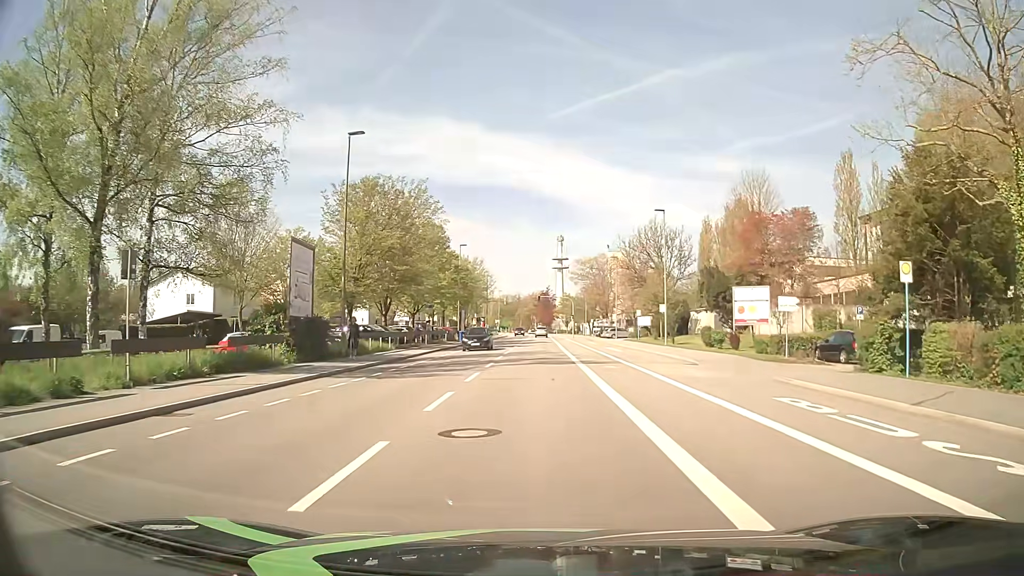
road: tertiary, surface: asphalt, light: Day
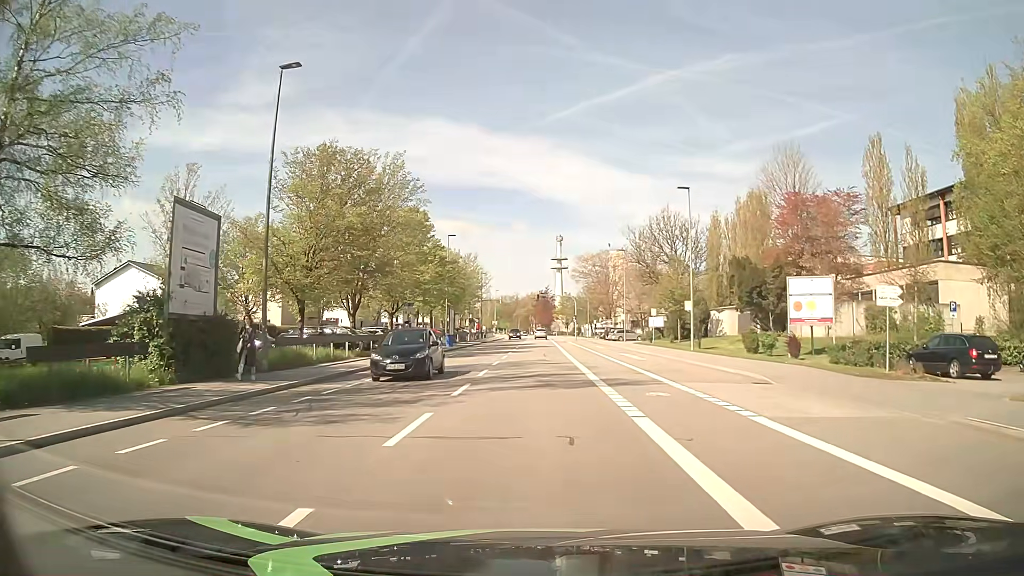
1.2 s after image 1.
(0.0, +9.0) m; 0°
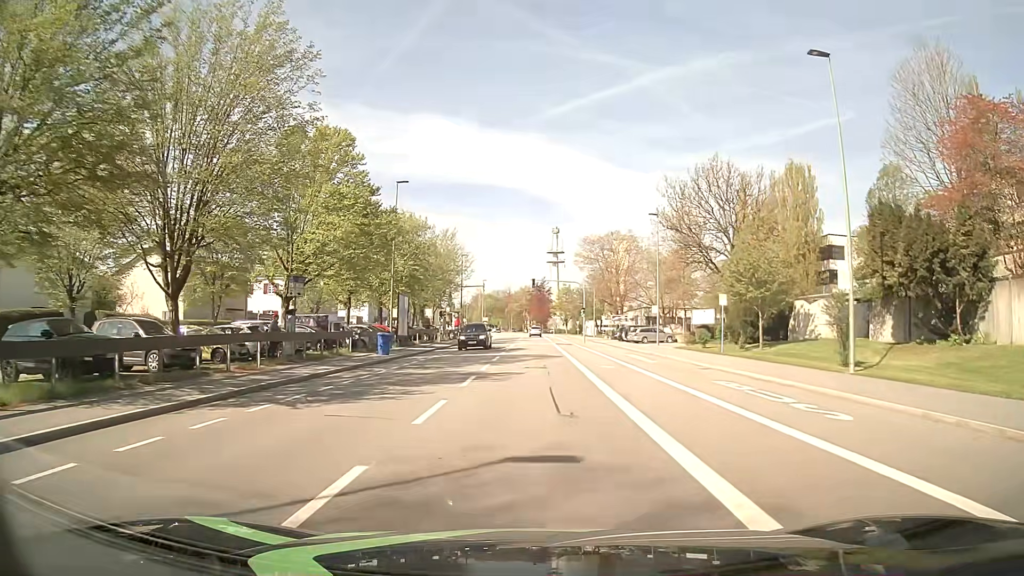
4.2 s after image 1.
(+0.1, +22.4) m; +1°
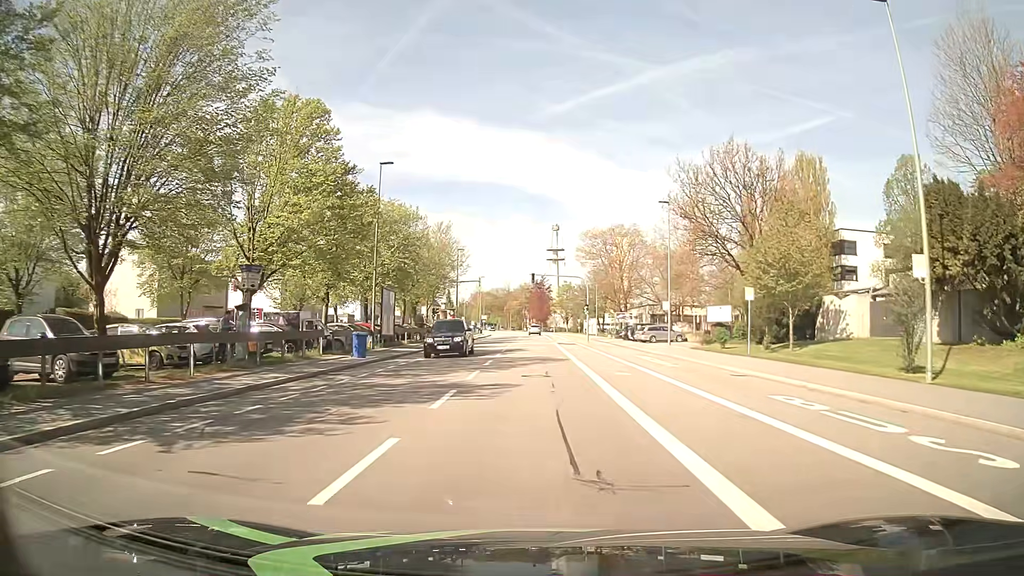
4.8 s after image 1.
(0.0, +4.5) m; 0°
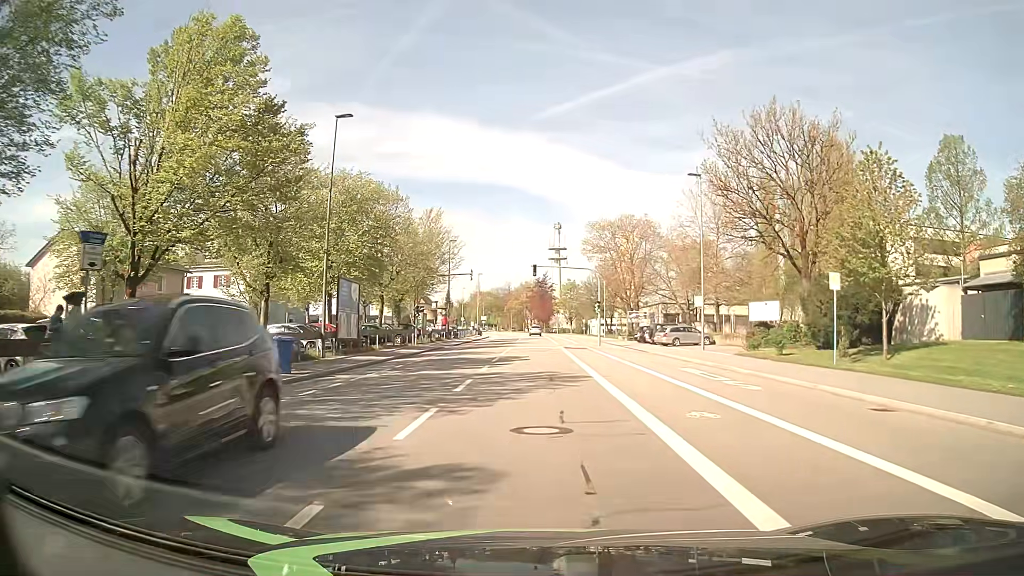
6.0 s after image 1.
(0.0, +9.0) m; 0°
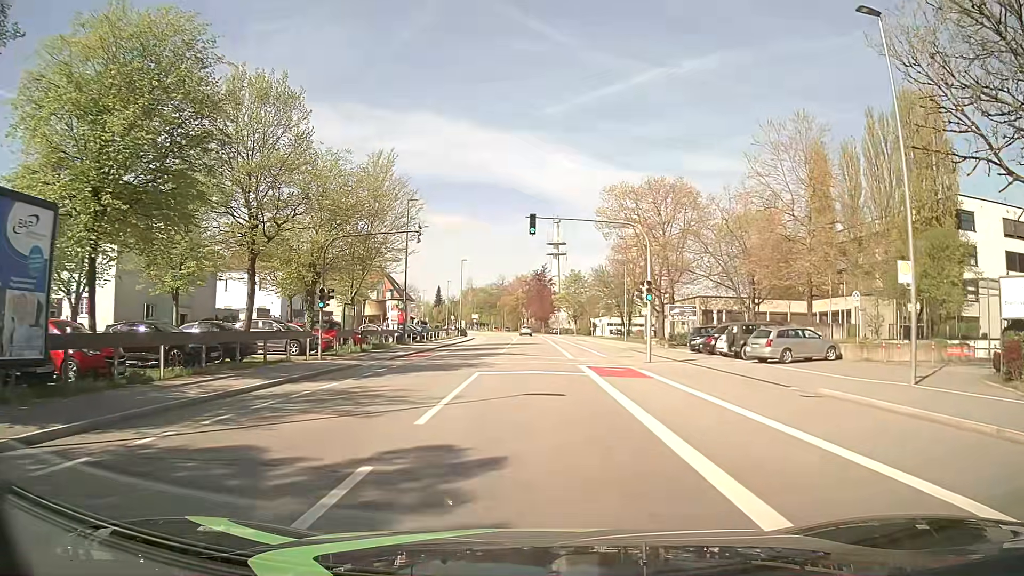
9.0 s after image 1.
(0.0, +22.6) m; 0°
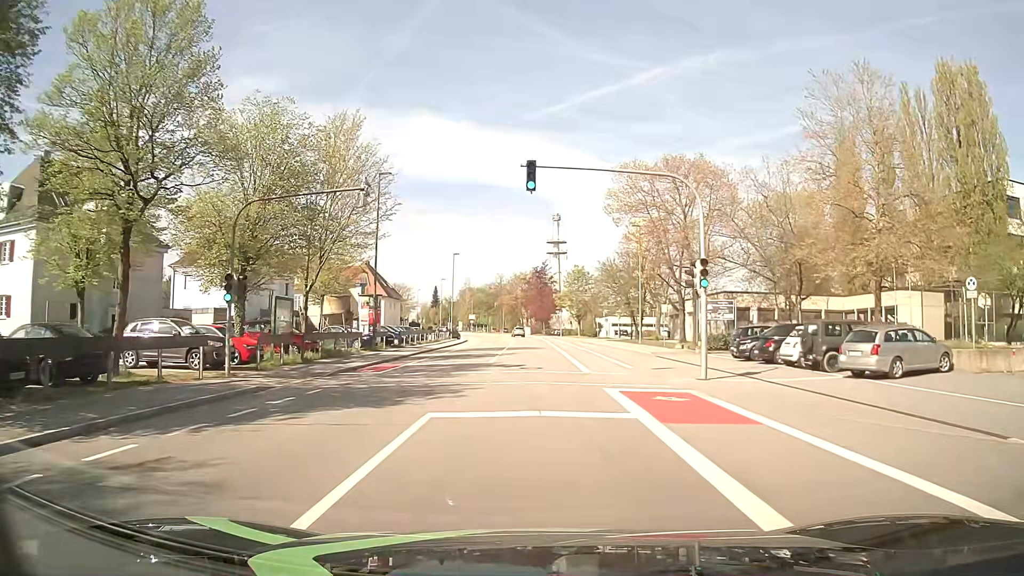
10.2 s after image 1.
(0.0, +9.1) m; +1°
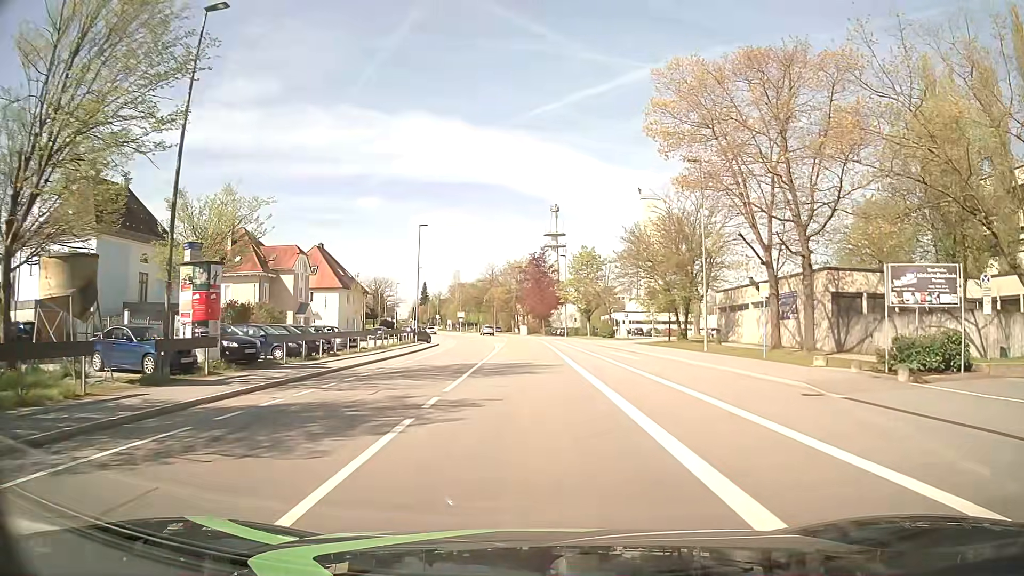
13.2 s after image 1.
(-0.2, +22.6) m; 0°
(0, +10) (0, +20) (0, +30) (0, +40) (-1, +50) (-1, +60) (-2, +70) (-3, +80) (-4, +90) (-6, +100) m
